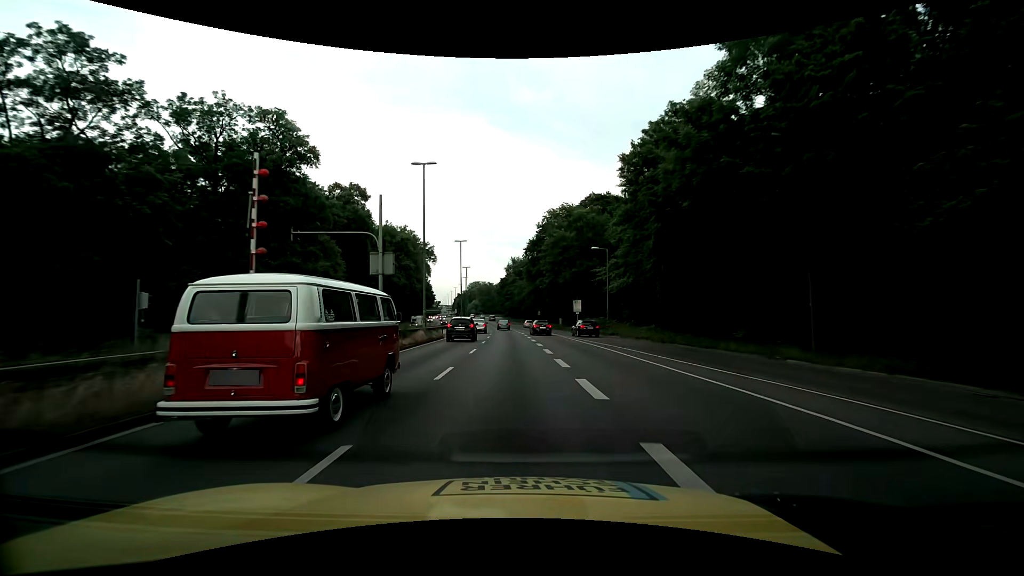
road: trunk_link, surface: asphalt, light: Day
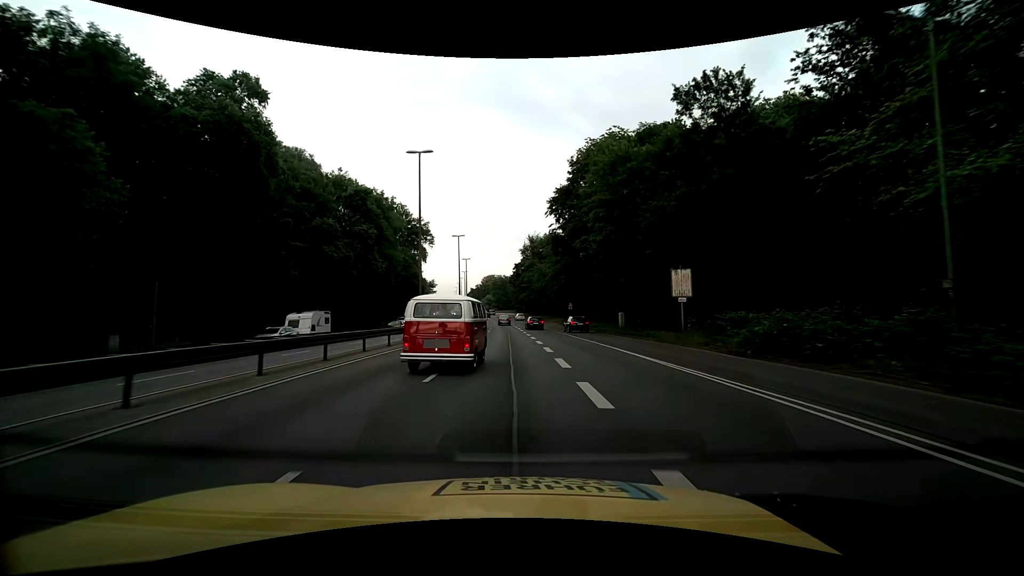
(-0.6, +37.2) m; -2°
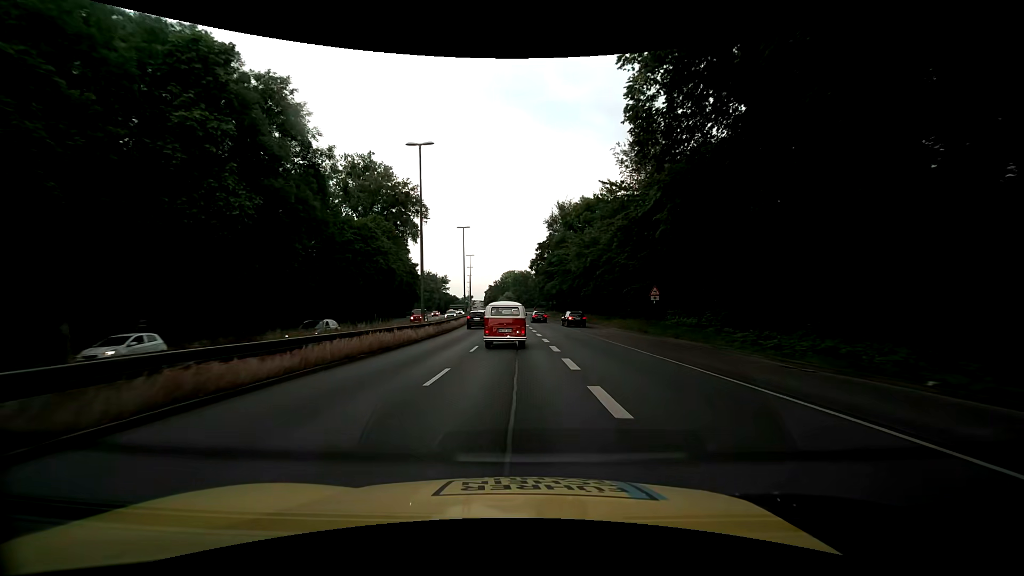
(-0.8, +36.7) m; -3°
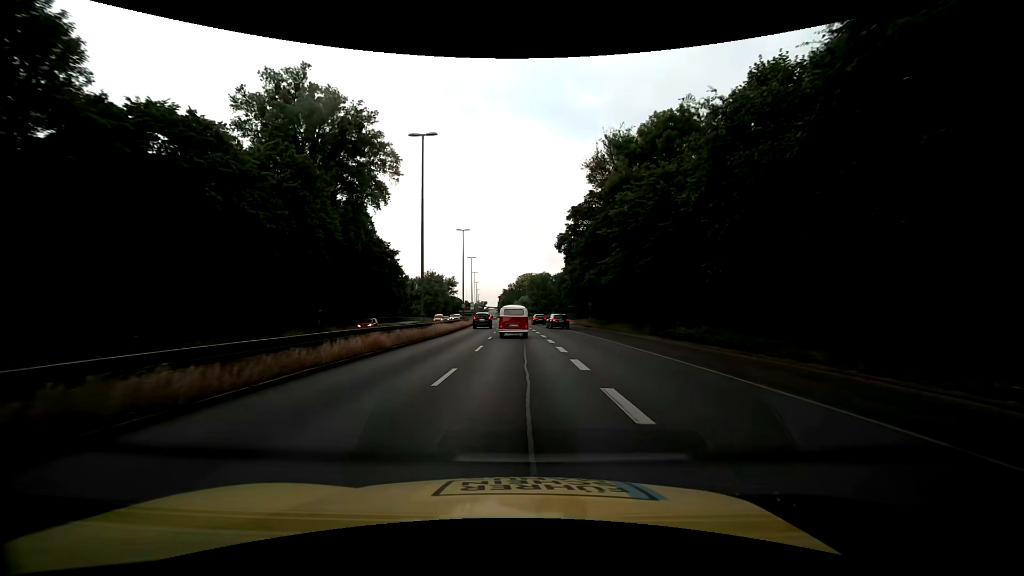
(-0.4, +36.5) m; -1°
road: trunk
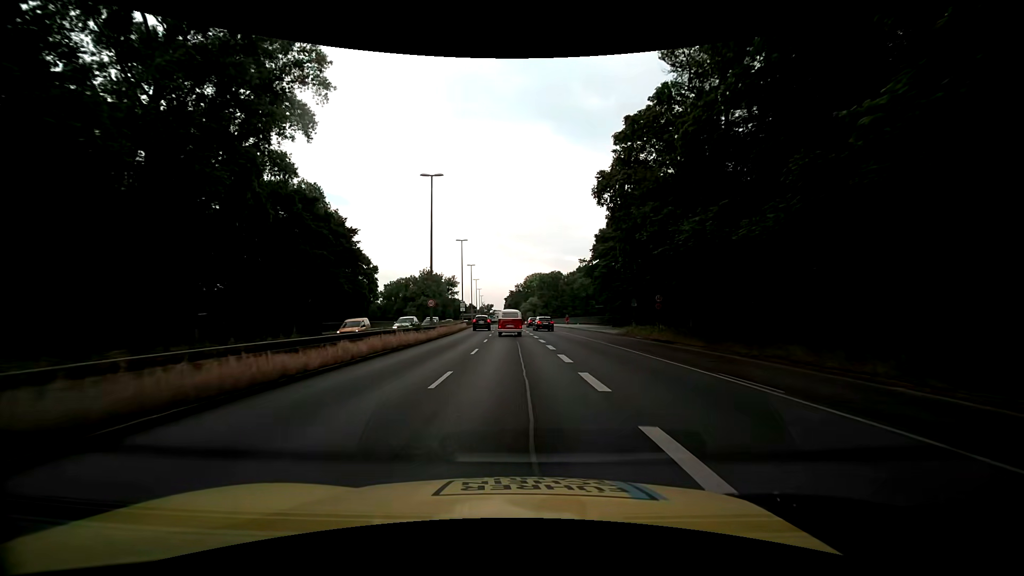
(-0.3, +27.2) m; -1°
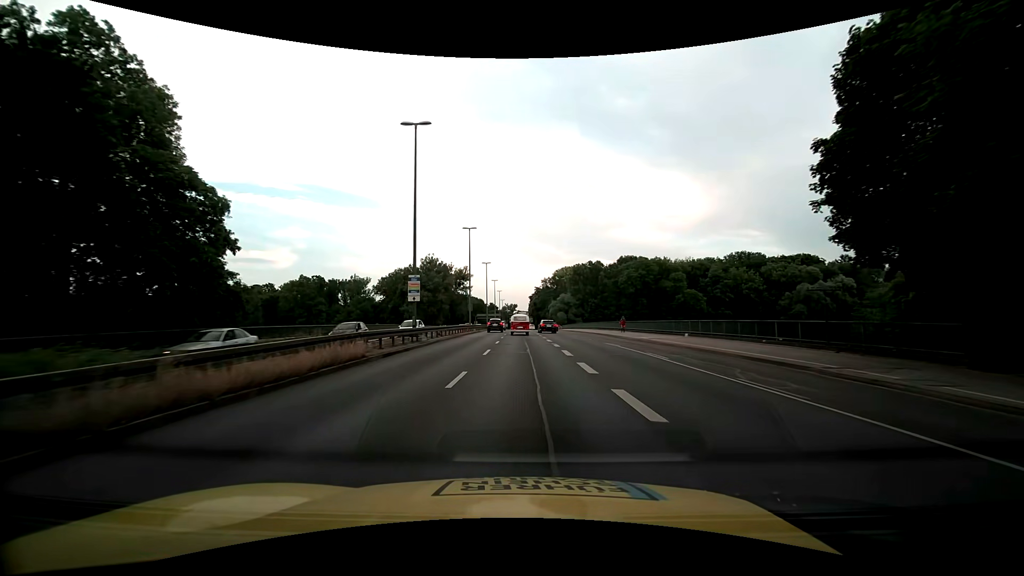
(-1.3, +45.2) m; -3°
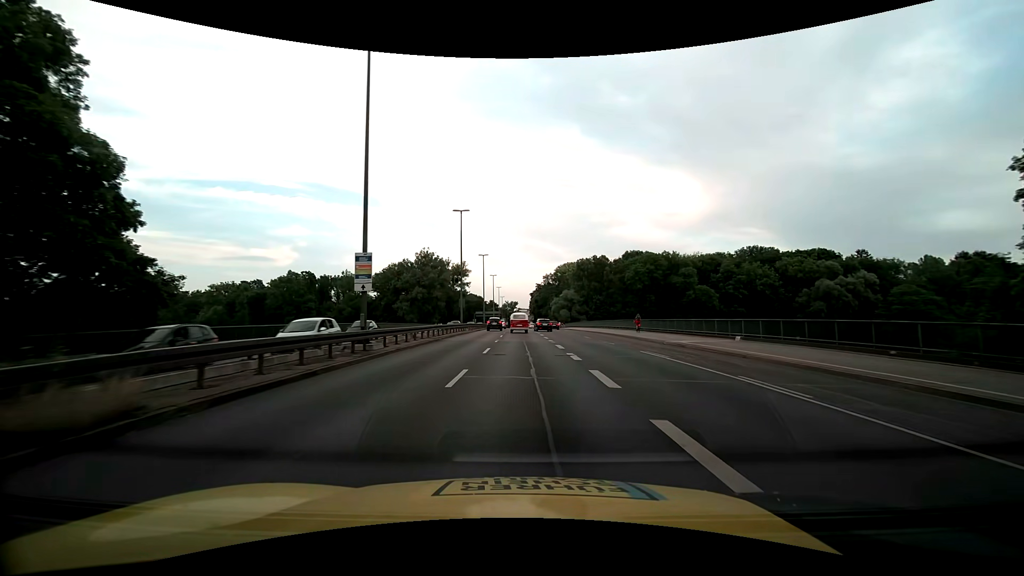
(0.0, +9.1) m; -1°
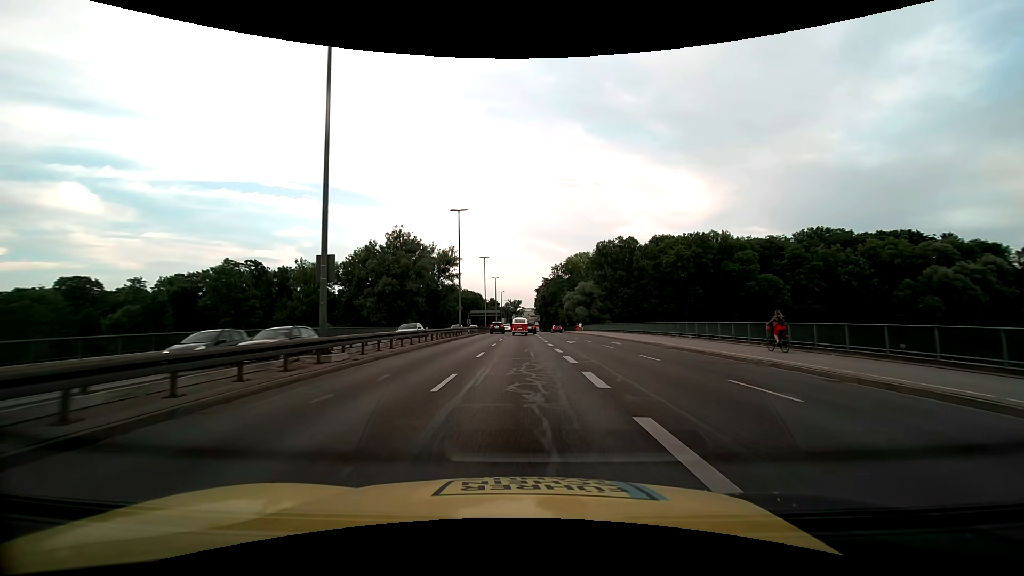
(+0.1, +36.5) m; 0°
(0, +10) (0, +20) (0, +30) (0, +40) (0, +50) (-1, +60) (-1, +70) (0, +80) (0, +90) (0, +100) m
